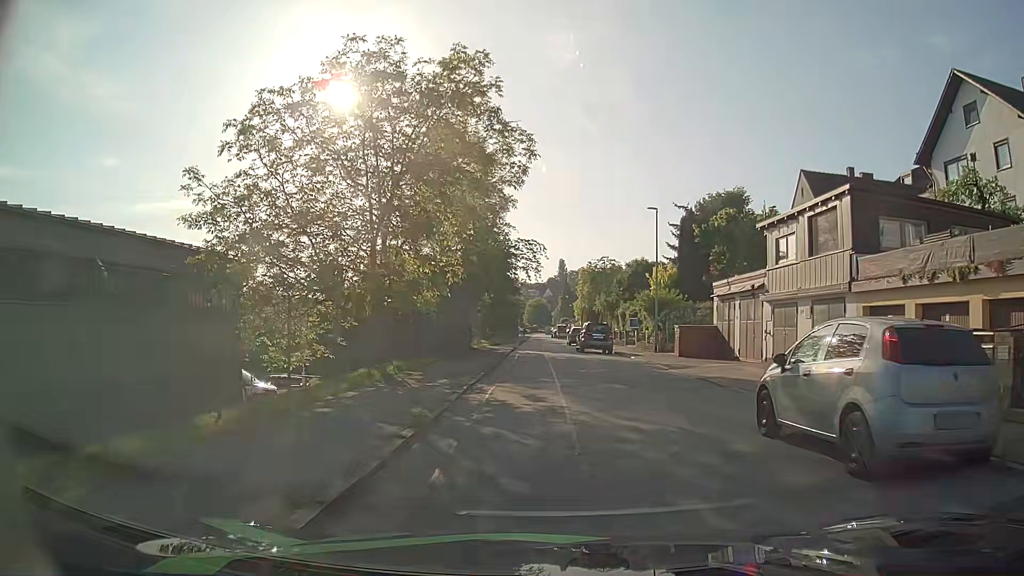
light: Day
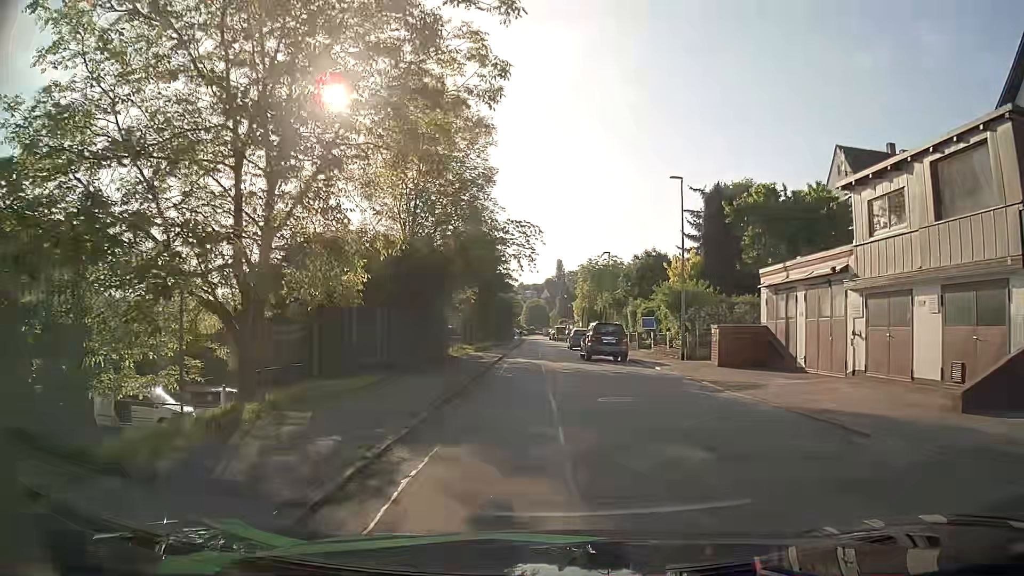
(0.0, +8.2) m; 0°
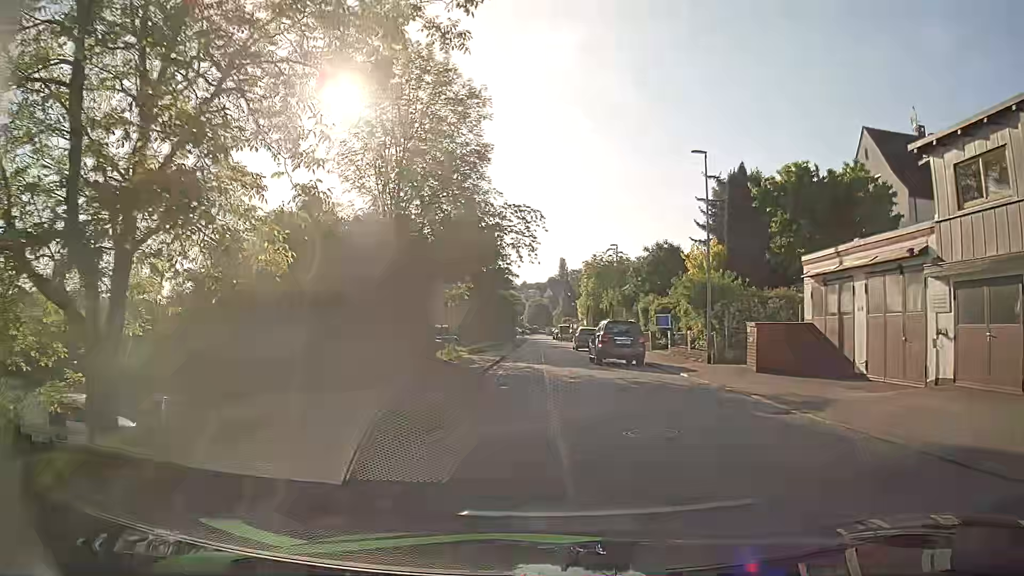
(0.0, +4.3) m; 0°
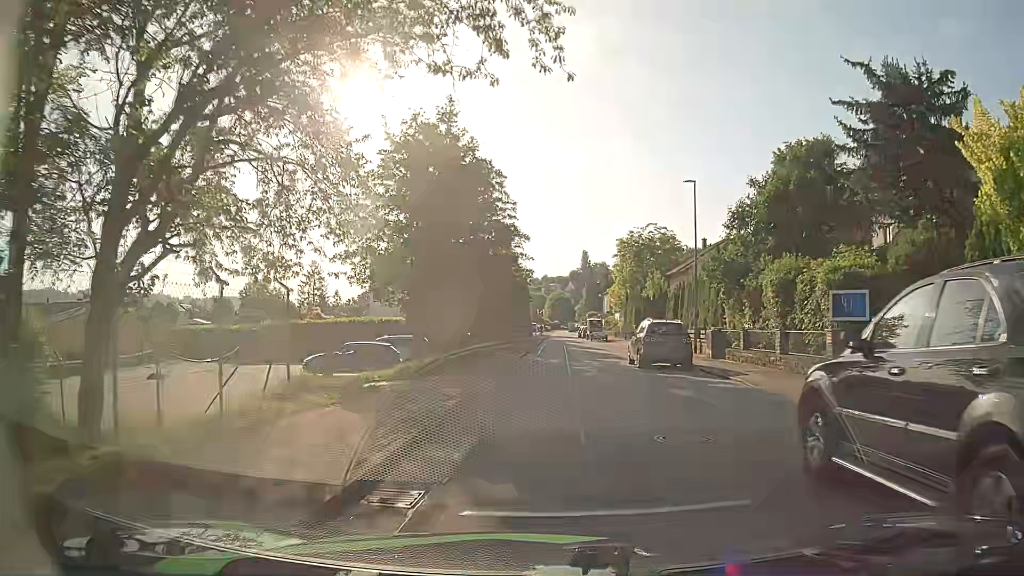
(-0.3, +22.7) m; -1°
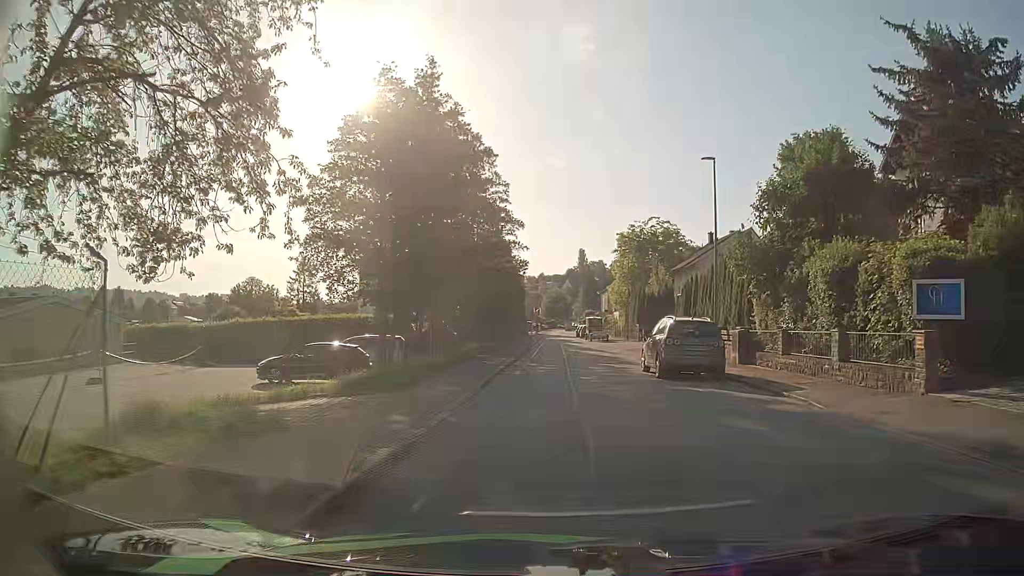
(0.0, +4.5) m; 0°
